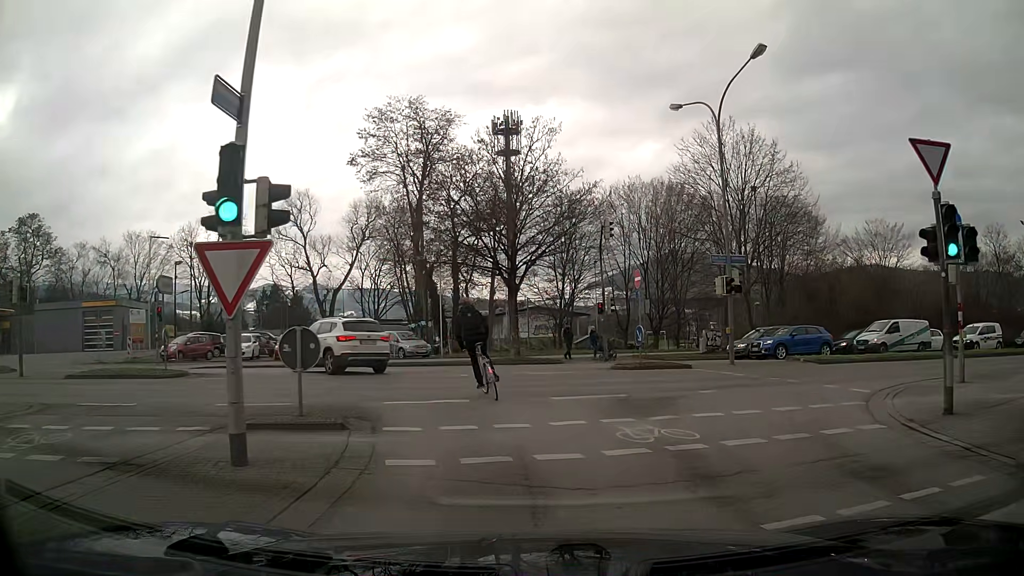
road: unclassified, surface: asphalt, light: Day
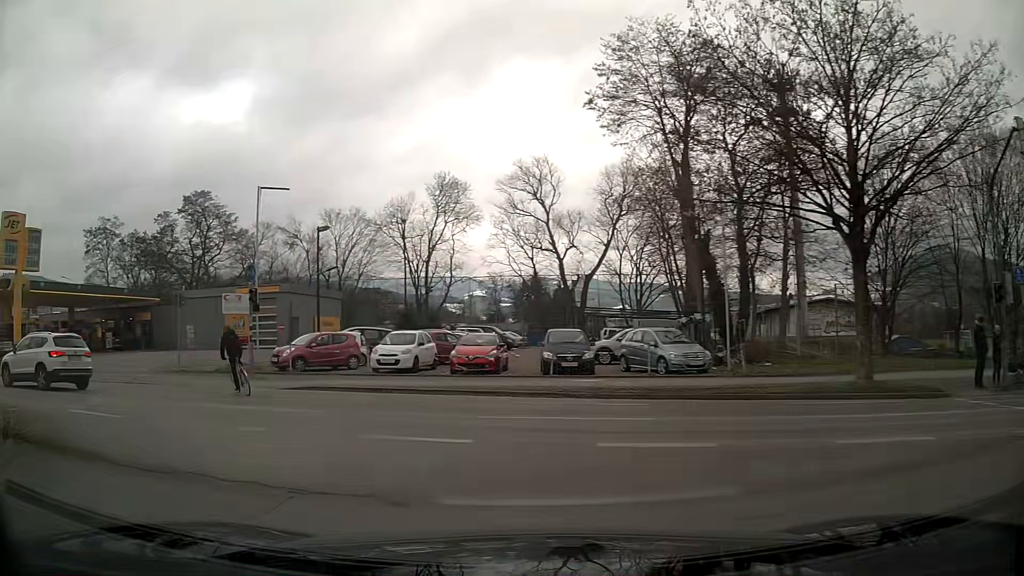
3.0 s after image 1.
(-1.8, +15.4) m; -24°
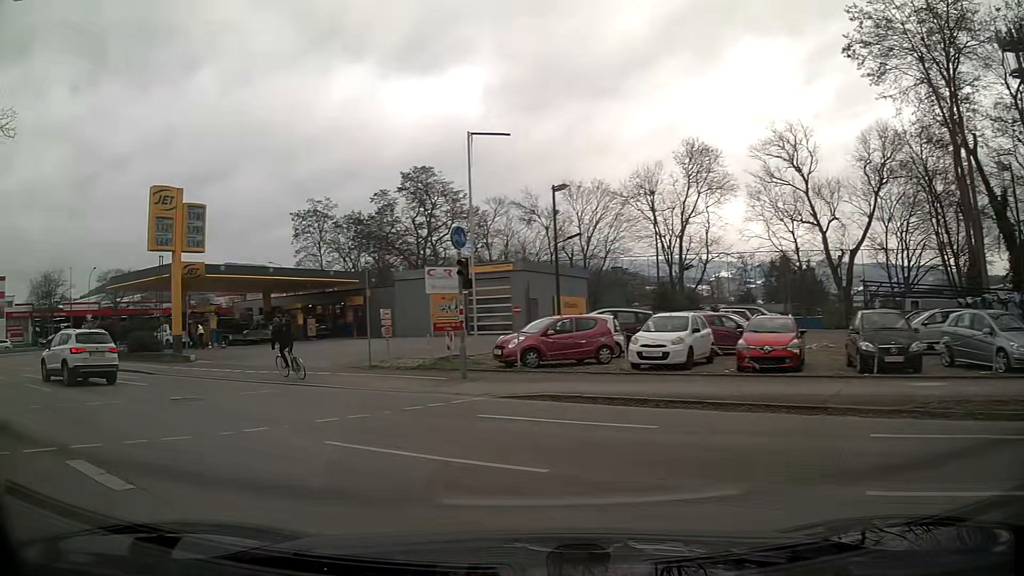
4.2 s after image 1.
(-1.0, +6.2) m; -20°
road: primary_link
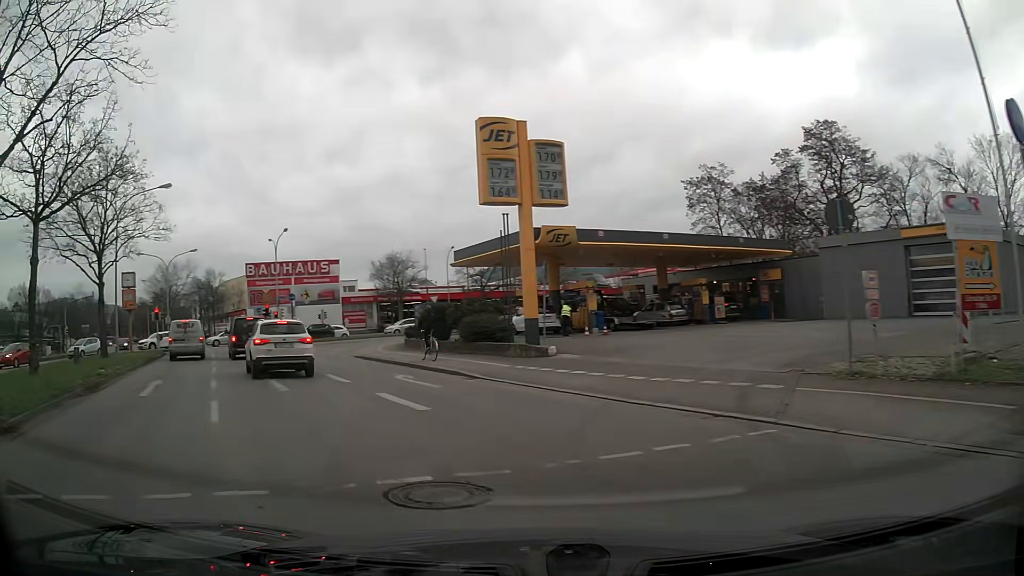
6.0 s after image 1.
(-2.7, +9.0) m; -33°
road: primary
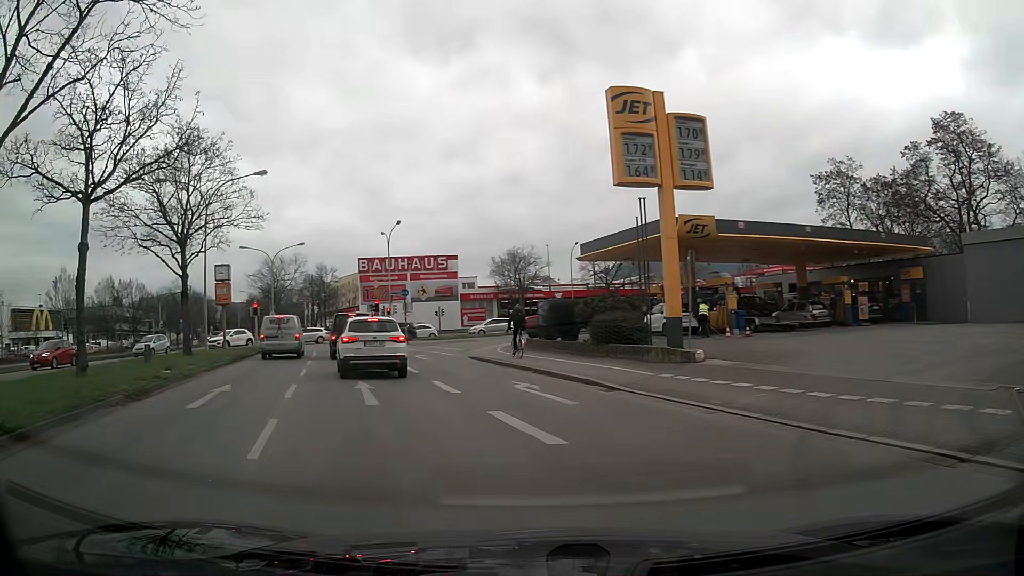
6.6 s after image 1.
(-0.3, +3.1) m; -11°
(-2, +10) (-4, +19) (-7, +29) (-10, +39) (-13, +48) (-15, +58) (-19, +67) (-22, +77) (-26, +86) (-29, +95) m
